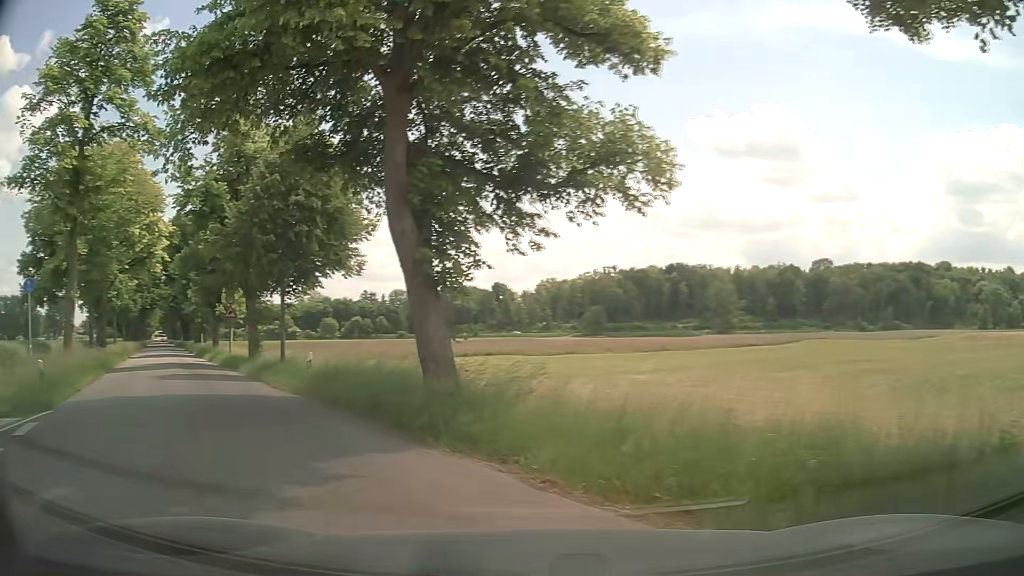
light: Day
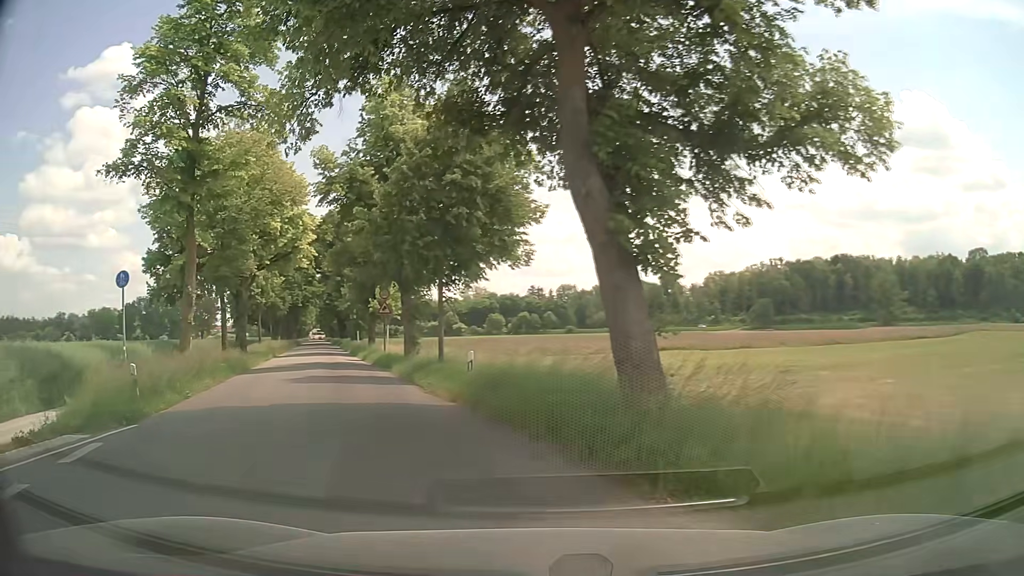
(-0.5, +2.9) m; -16°
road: tertiary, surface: asphalt
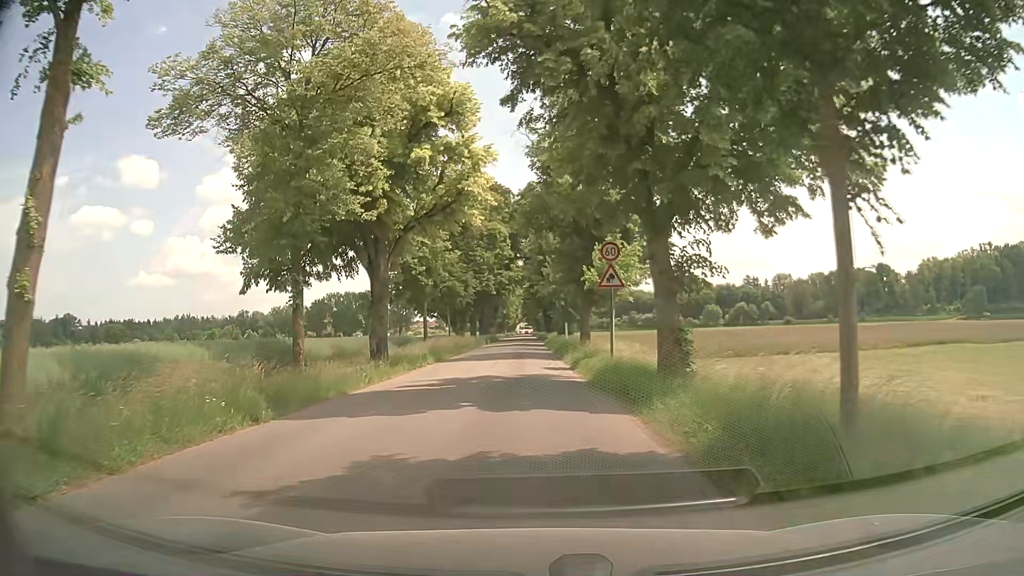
(-3.3, +16.4) m; -16°
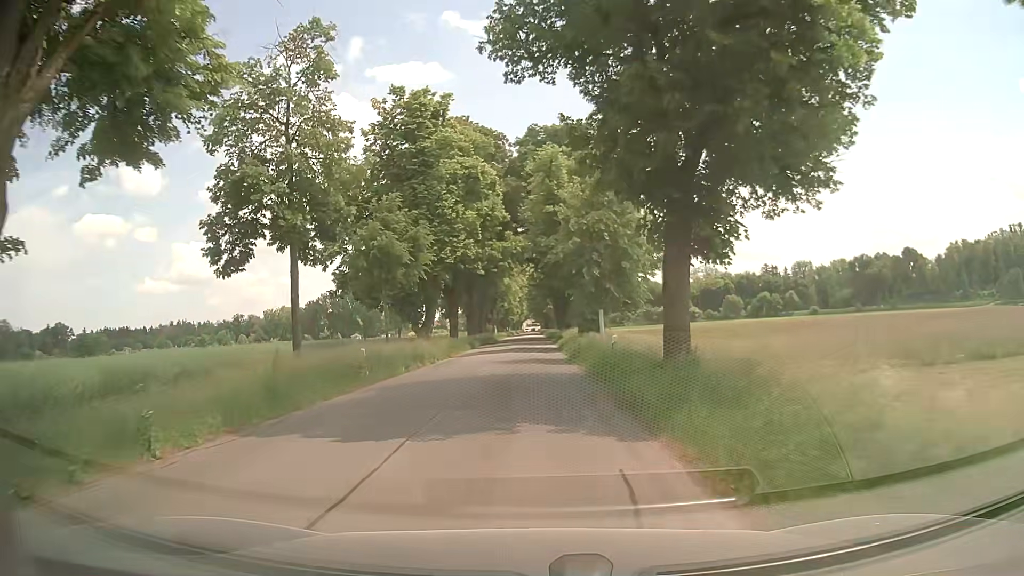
(-0.5, +24.4) m; -1°
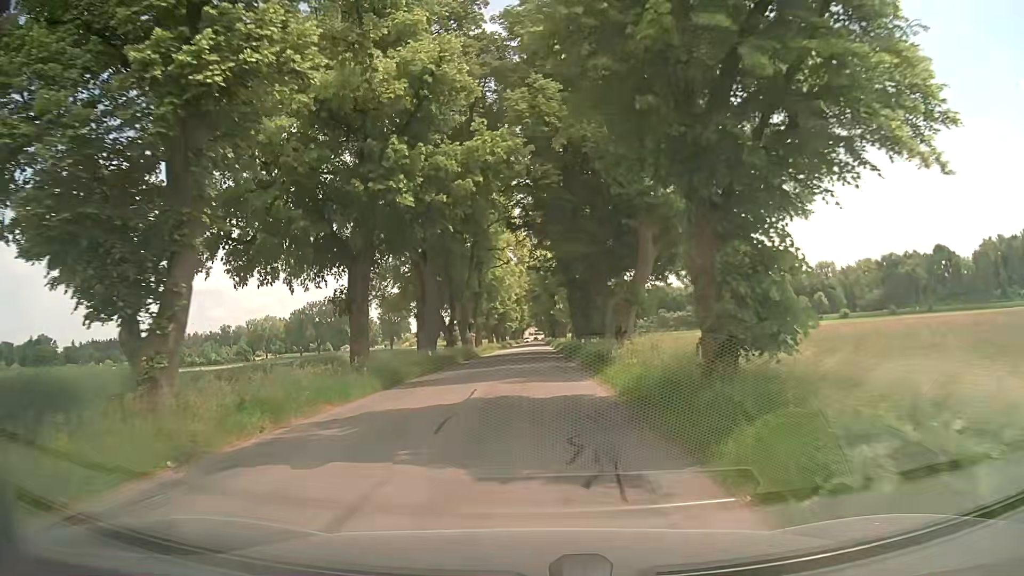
(-0.2, +30.0) m; -1°
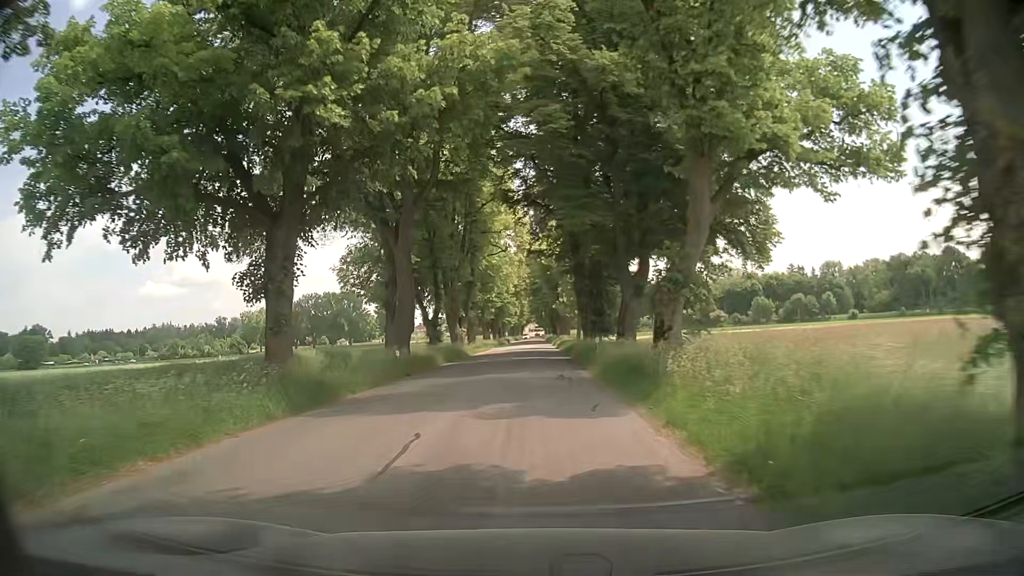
(0.0, +7.9) m; 0°
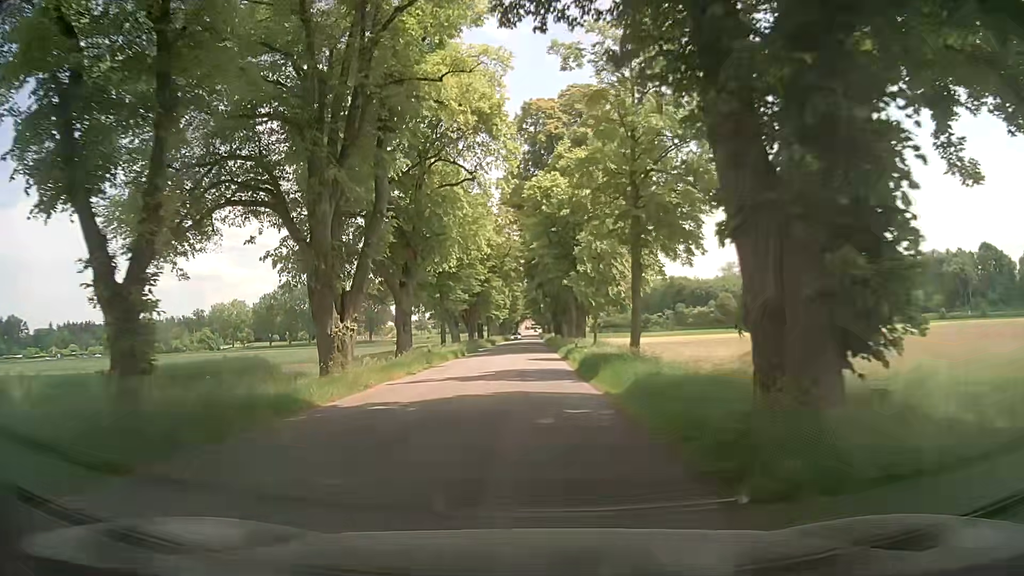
(+0.1, +32.1) m; 0°
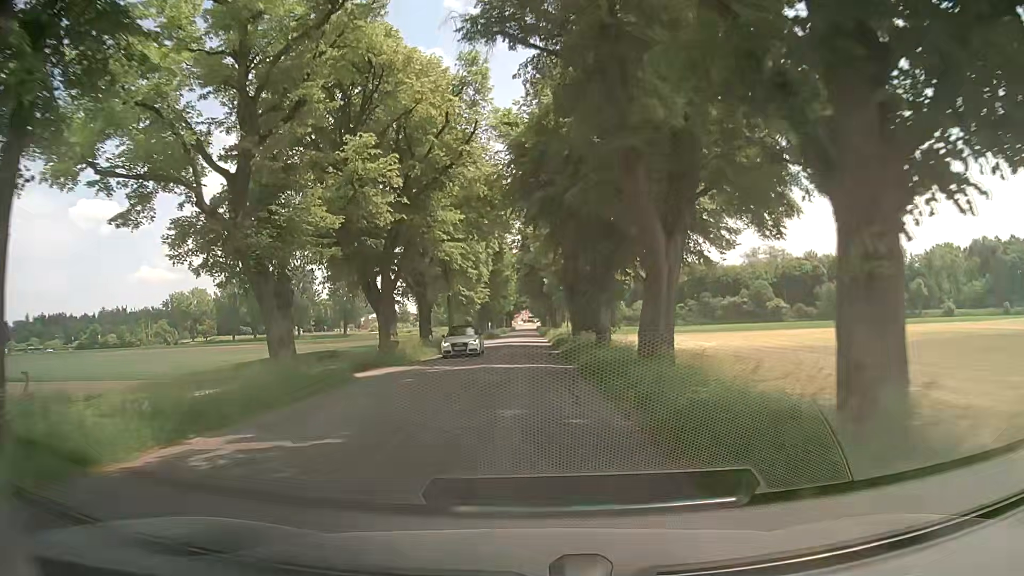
(+0.1, +40.6) m; +1°
(0, +10) (0, +20) (0, +30) (-1, +40) (-1, +50) (-1, +60) (-1, +70) (-1, +80) (-1, +90) (-1, +100) m
